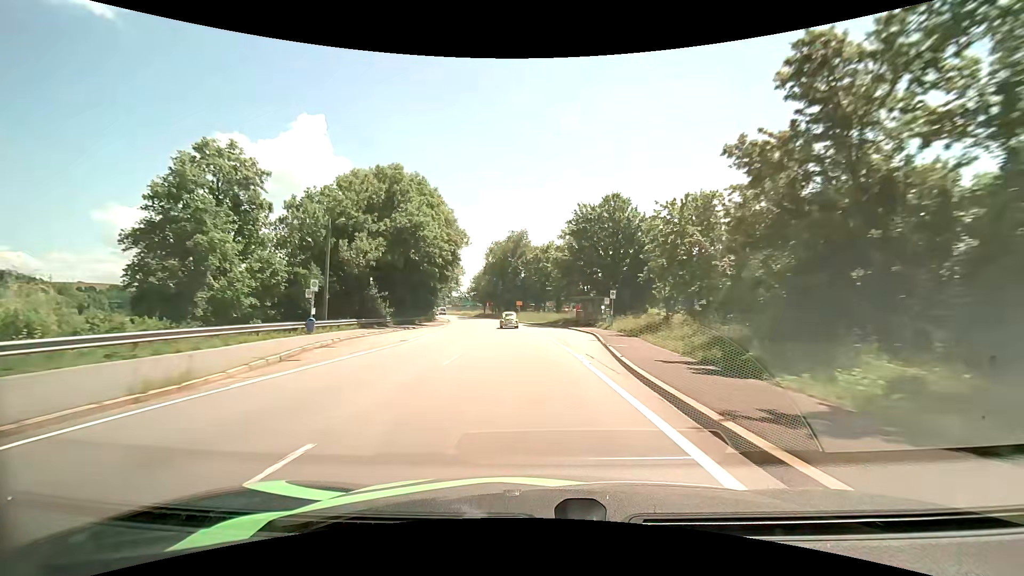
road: primary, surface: asphalt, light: Day
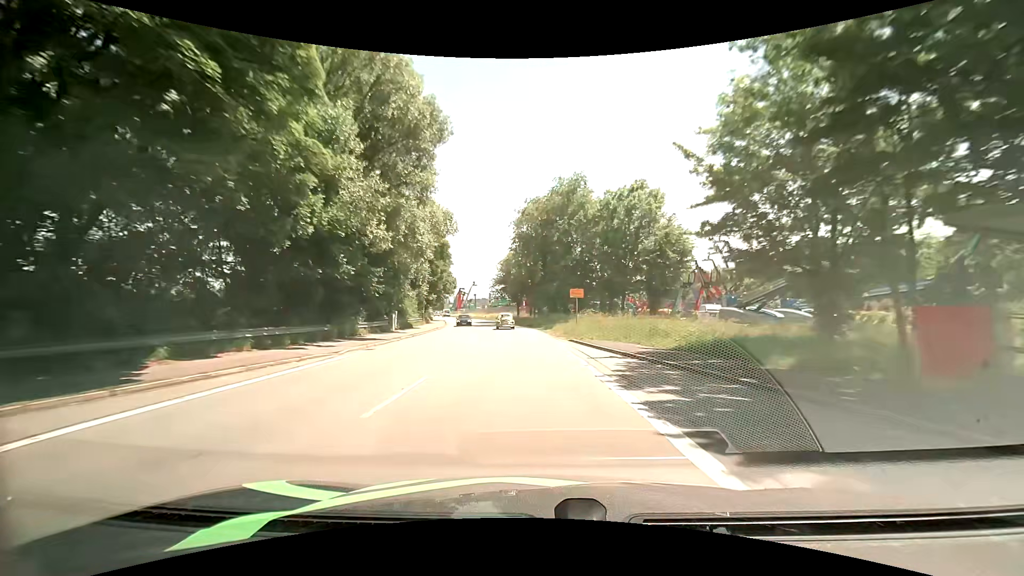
(-2.2, +42.8) m; -6°
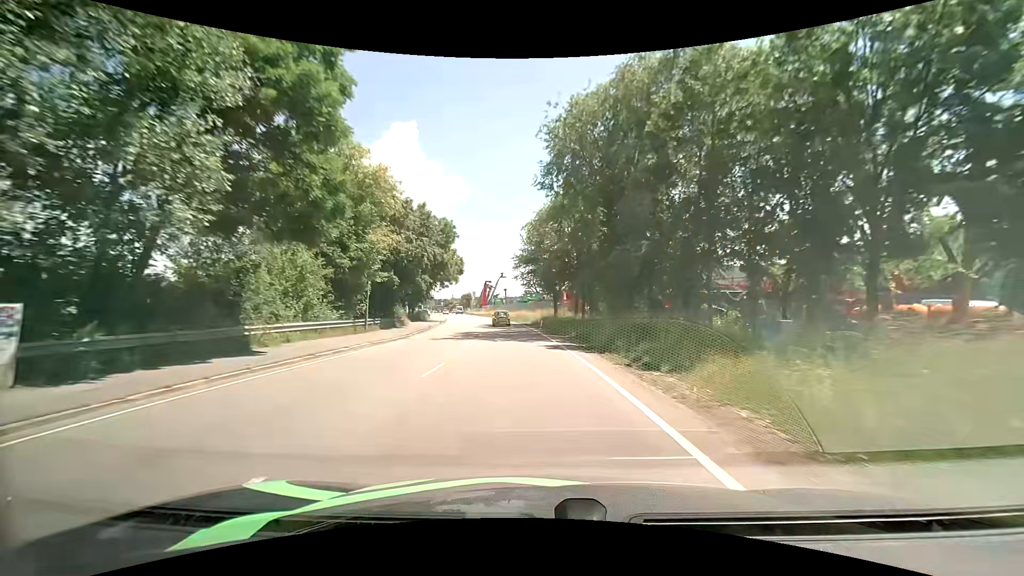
(-1.0, +30.4) m; -4°
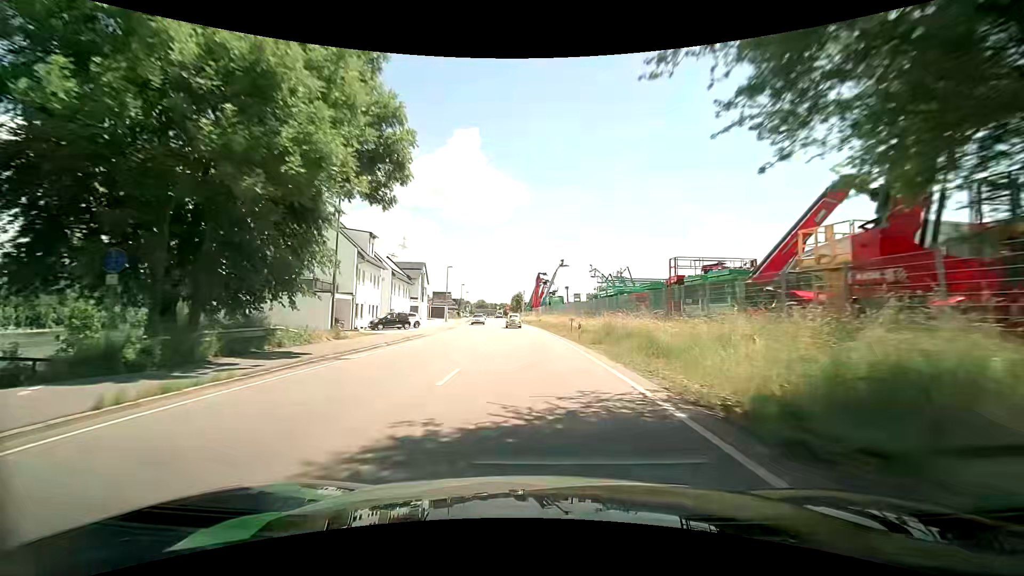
(-3.1, +45.9) m; -6°
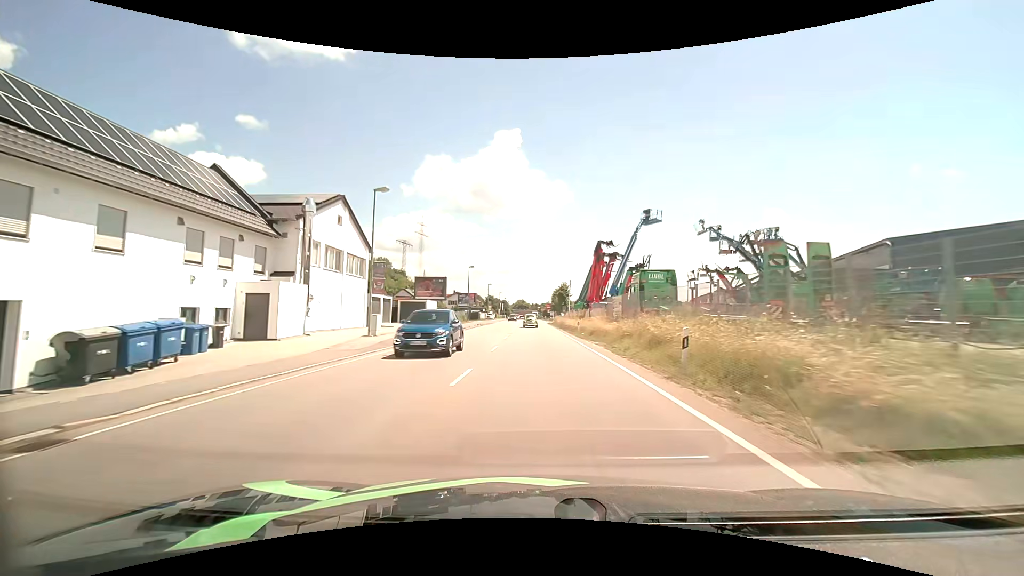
(-2.4, +45.4) m; -6°
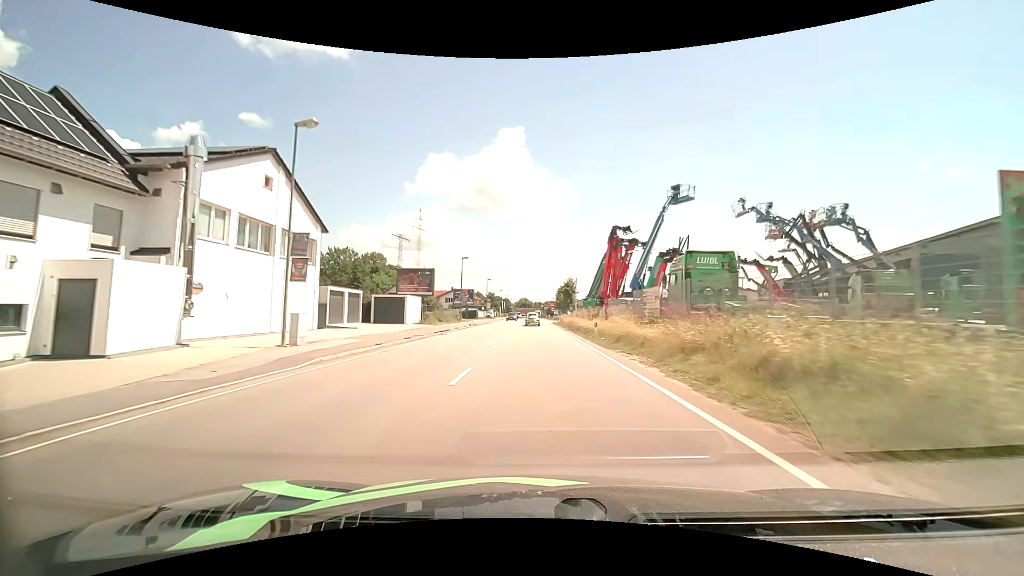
(-0.1, +9.2) m; 0°
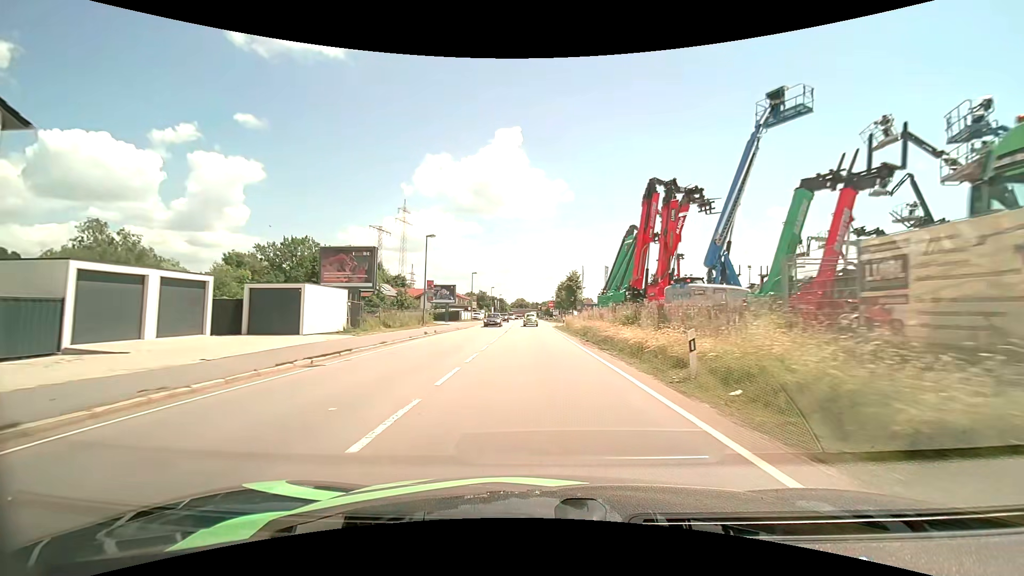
(0.0, +17.9) m; 0°
(0, +10) (0, +20) (0, +30) (0, +40) (0, +50) (0, +60) (0, +70) (0, +80) (0, +90) (0, +100) m
